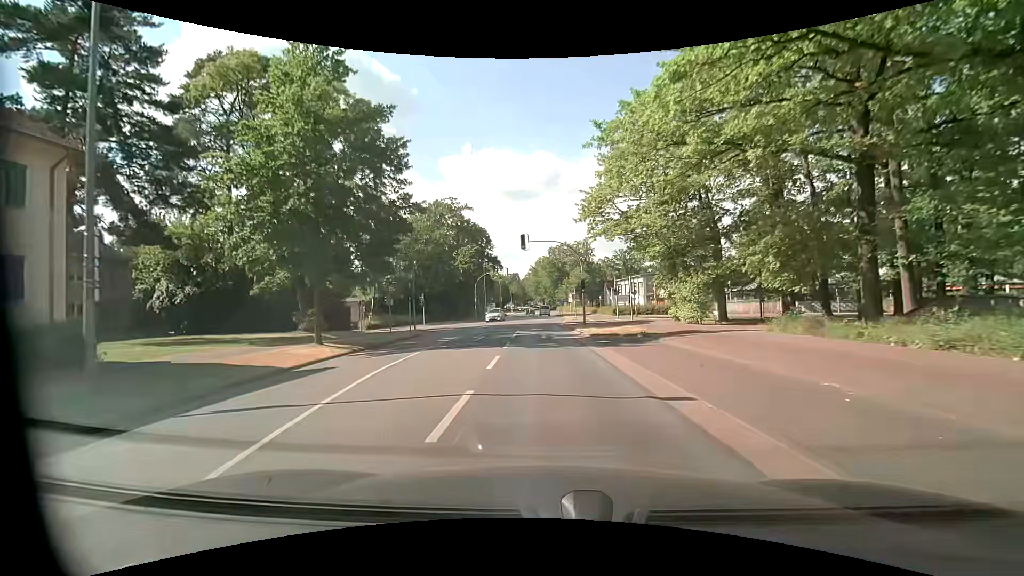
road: tertiary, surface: asphalt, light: Day
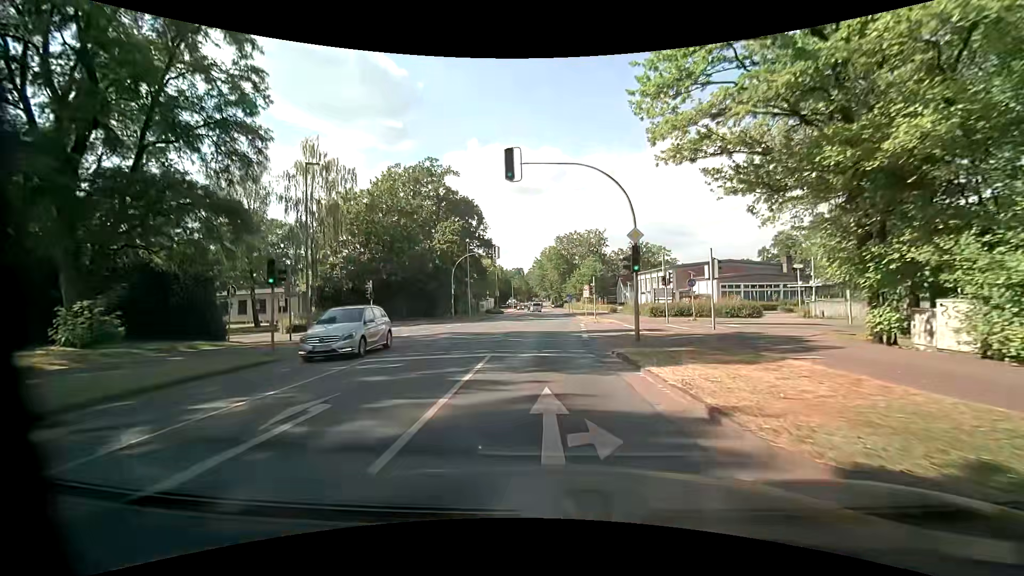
(+0.1, +19.4) m; 0°
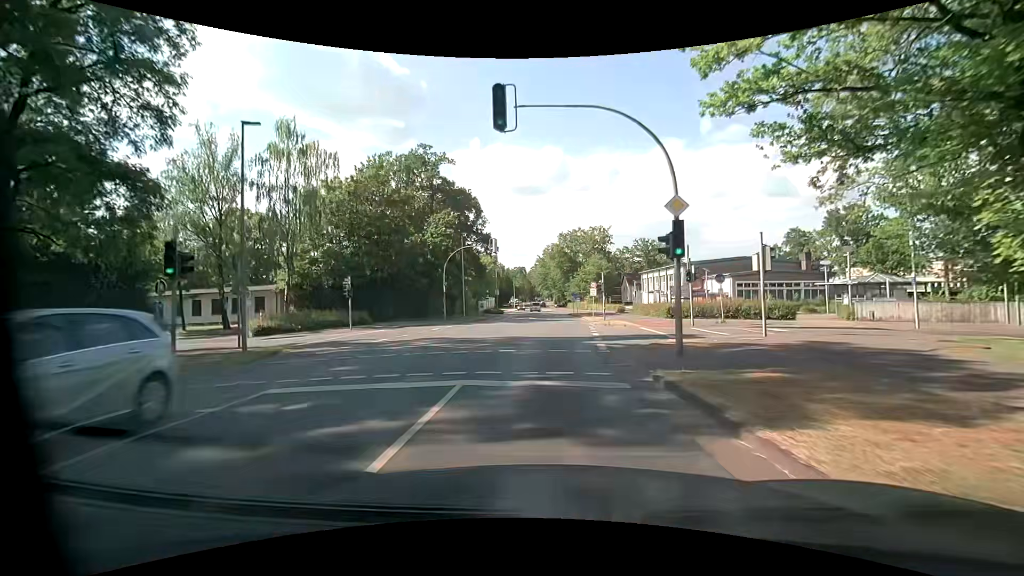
(0.0, +5.0) m; -1°
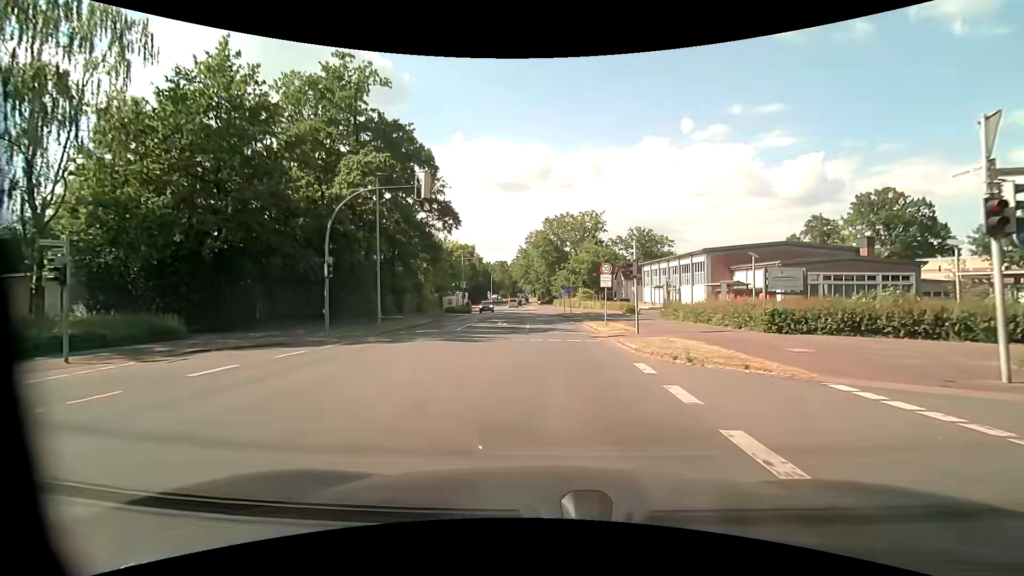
(+0.4, +19.8) m; +3°
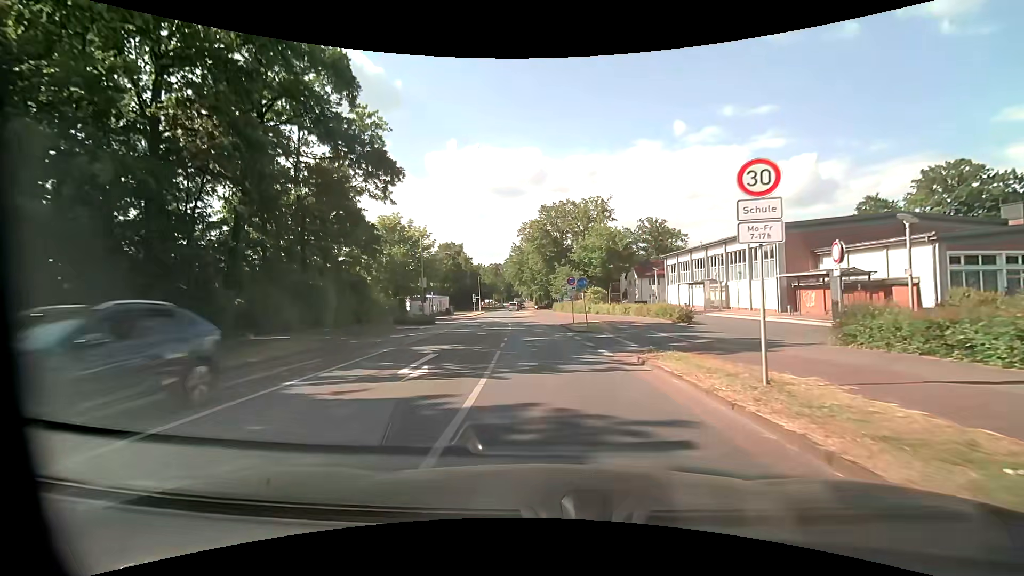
(+0.1, +20.0) m; 0°
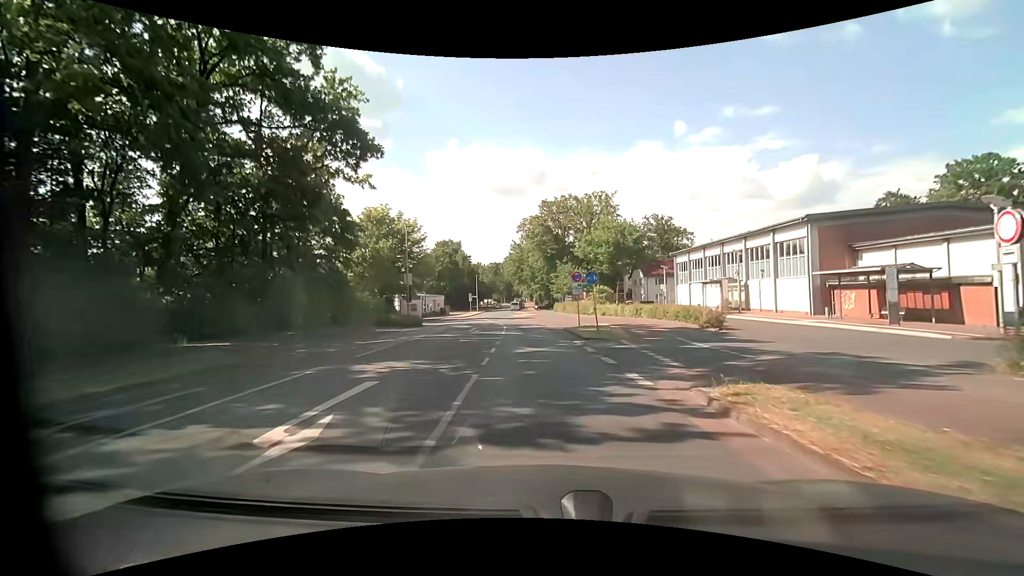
(0.0, +5.0) m; 0°
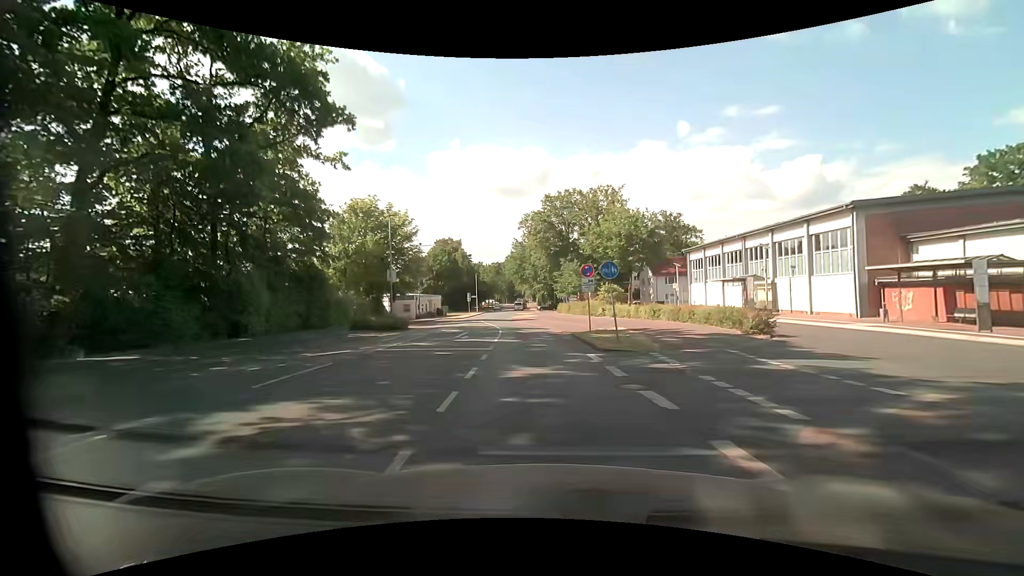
(0.0, +5.0) m; 0°
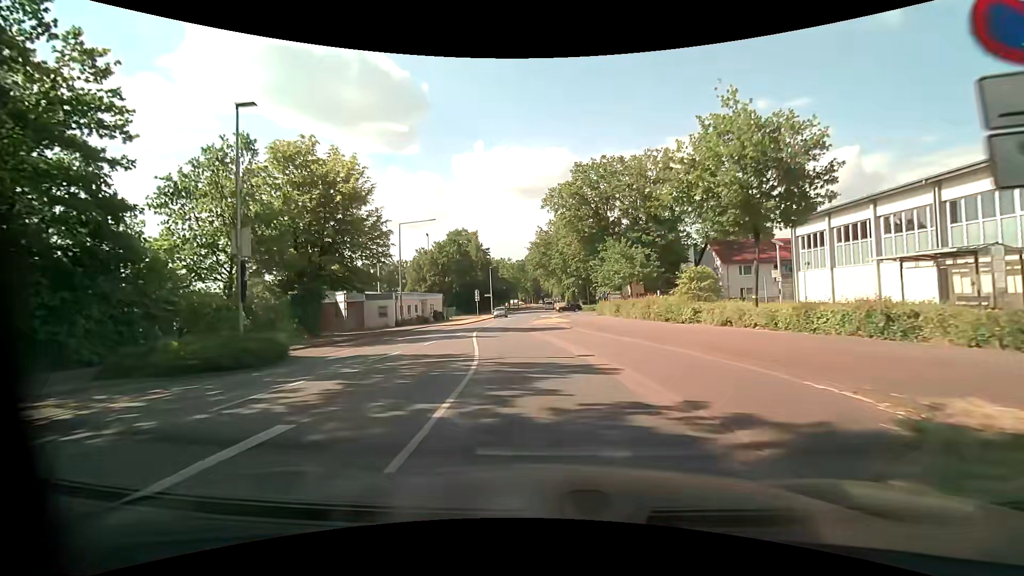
(-0.4, +19.8) m; -3°
